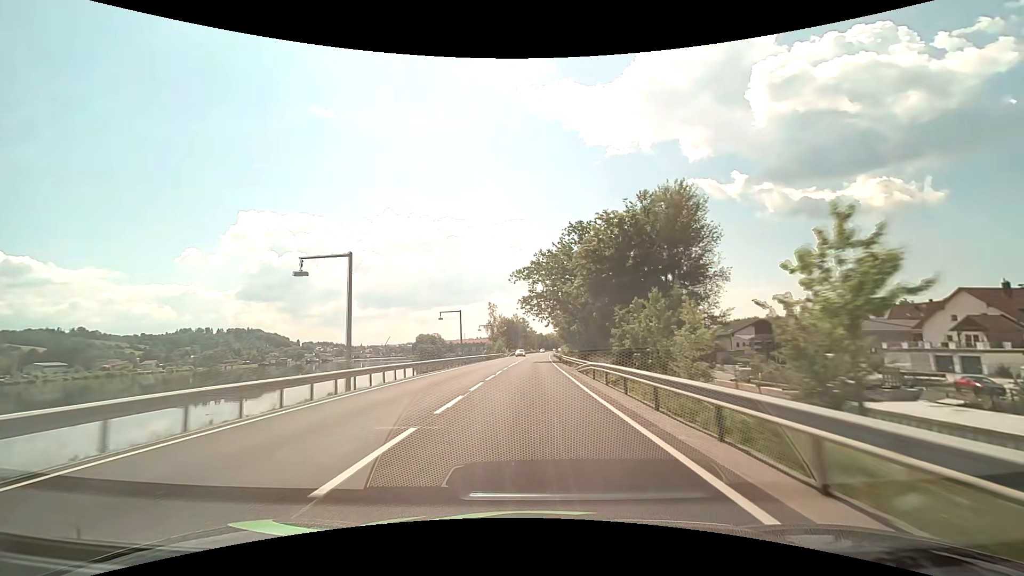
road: primary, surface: asphalt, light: Day
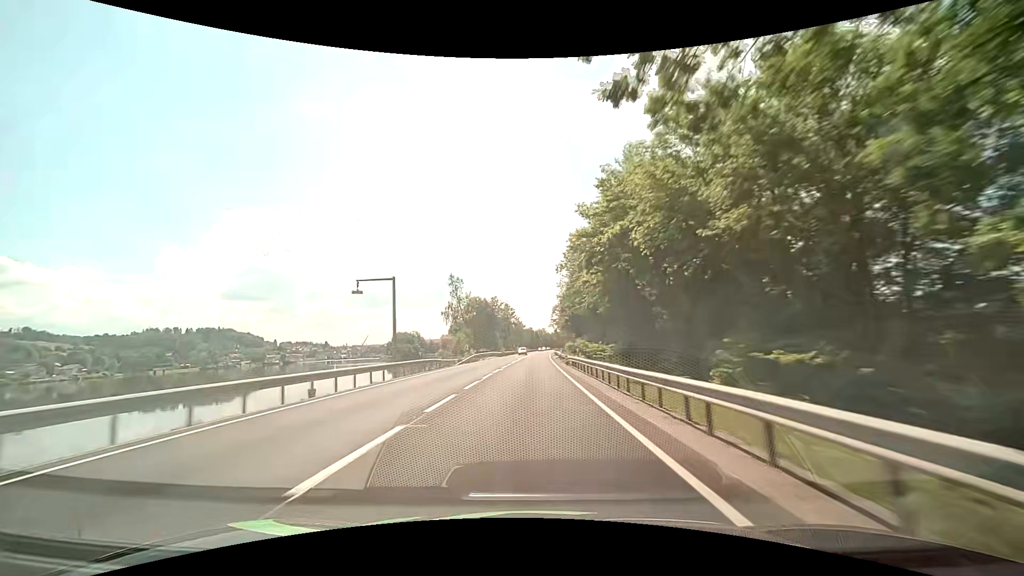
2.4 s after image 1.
(+0.7, +61.7) m; +1°
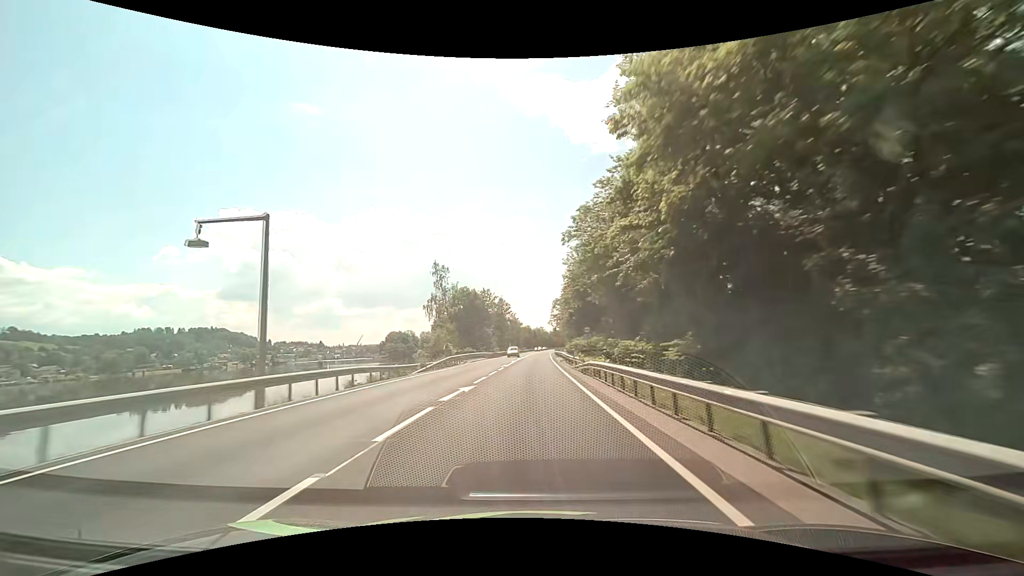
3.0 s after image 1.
(+0.2, +15.4) m; +1°
(0, +10) (0, +20) (0, +30) (0, +40) (0, +50) (+1, +60) (+1, +70) (+1, +80) (+1, +90) (+2, +100) m
